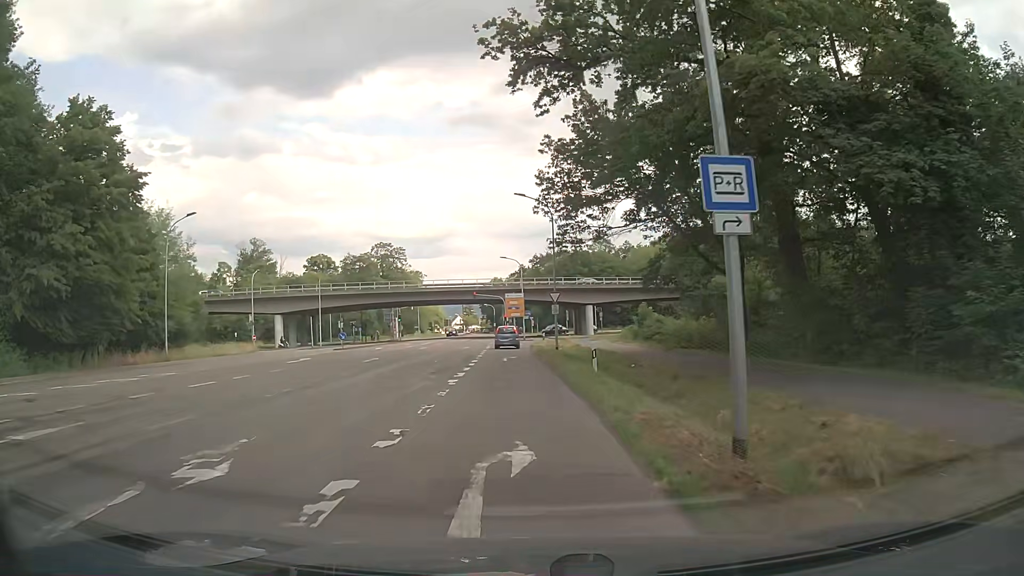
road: secondary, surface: asphalt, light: Day
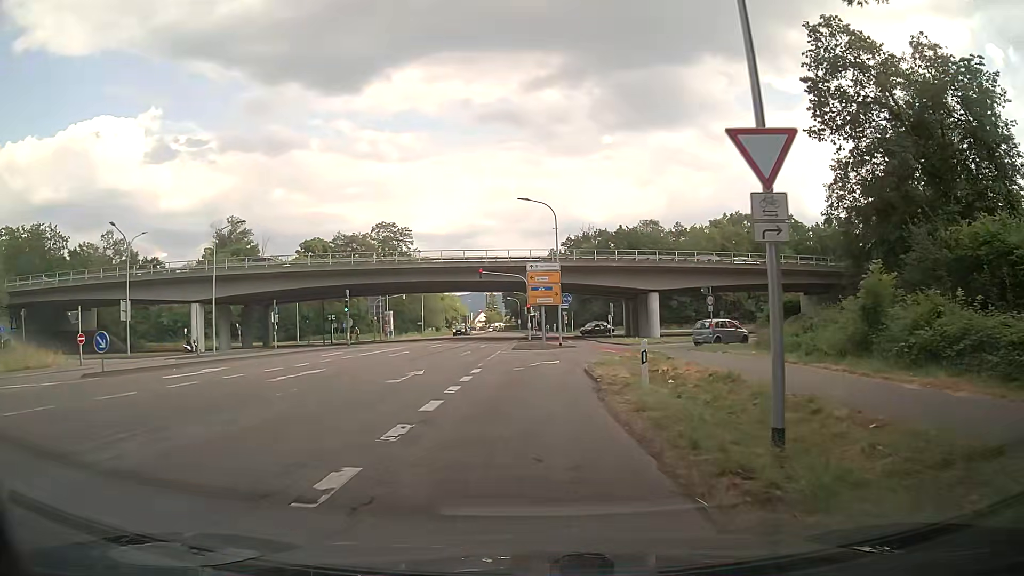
(-1.1, +32.4) m; -3°
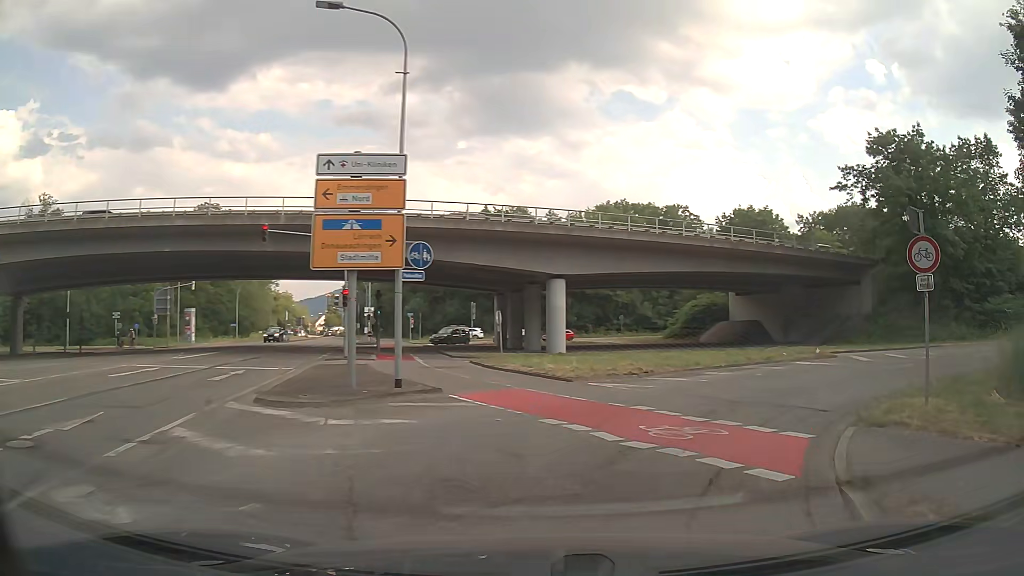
(+0.8, +26.0) m; +13°
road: secondary_link
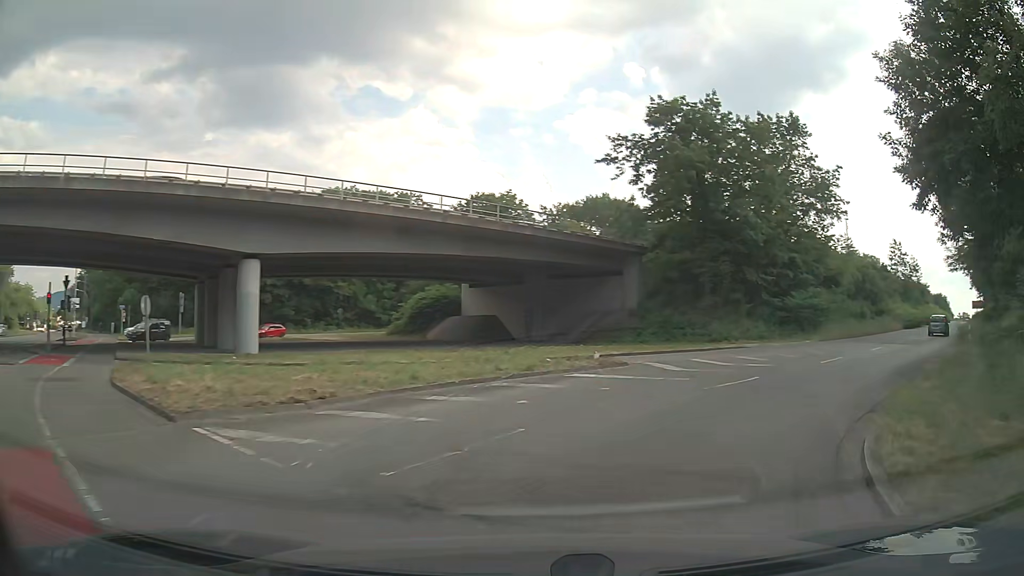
(+1.6, +8.5) m; +22°
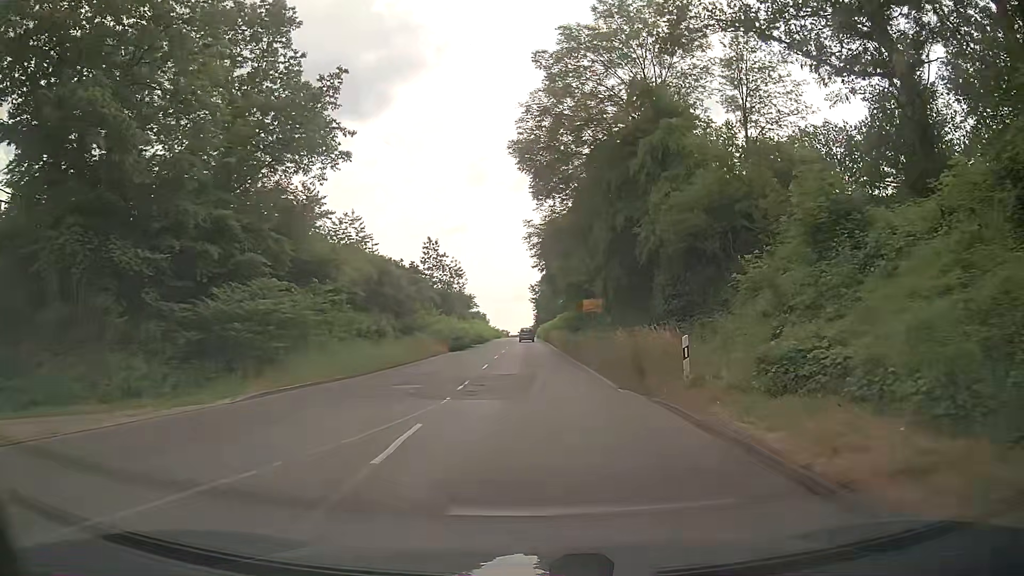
(+11.2, +21.5) m; +41°
